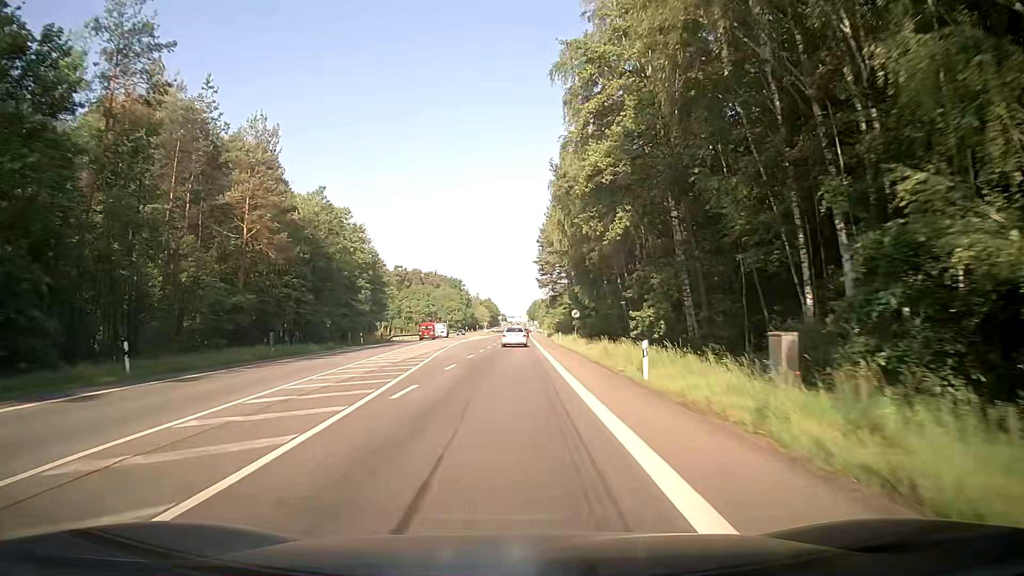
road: secondary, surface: asphalt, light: Day
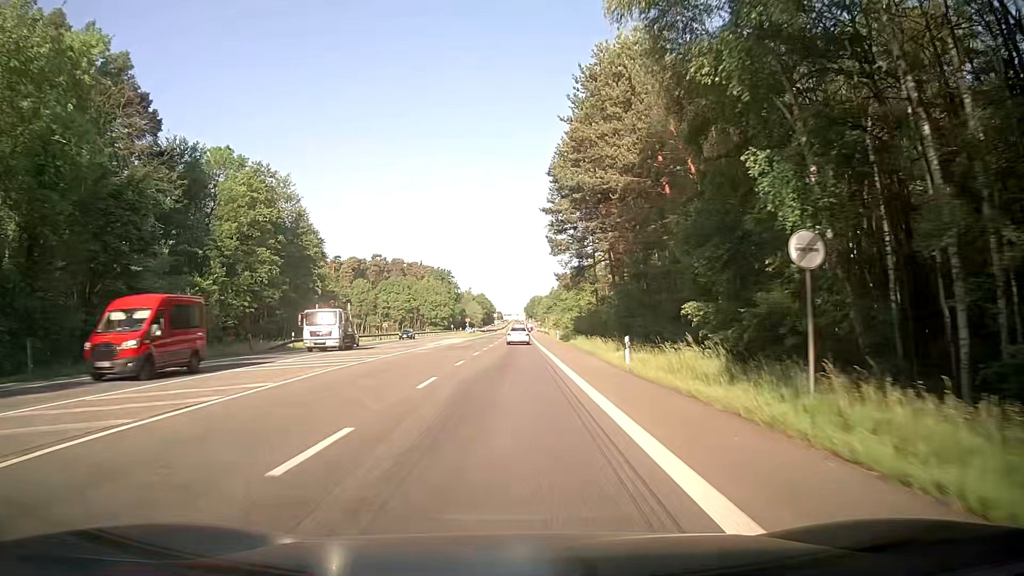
(+0.6, +42.9) m; +1°
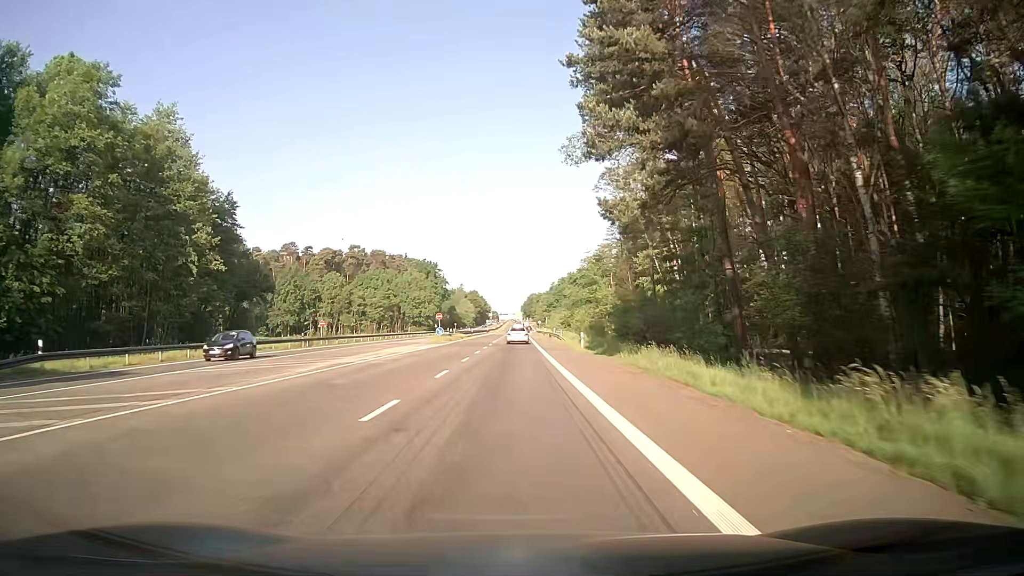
(+0.2, +32.2) m; +1°
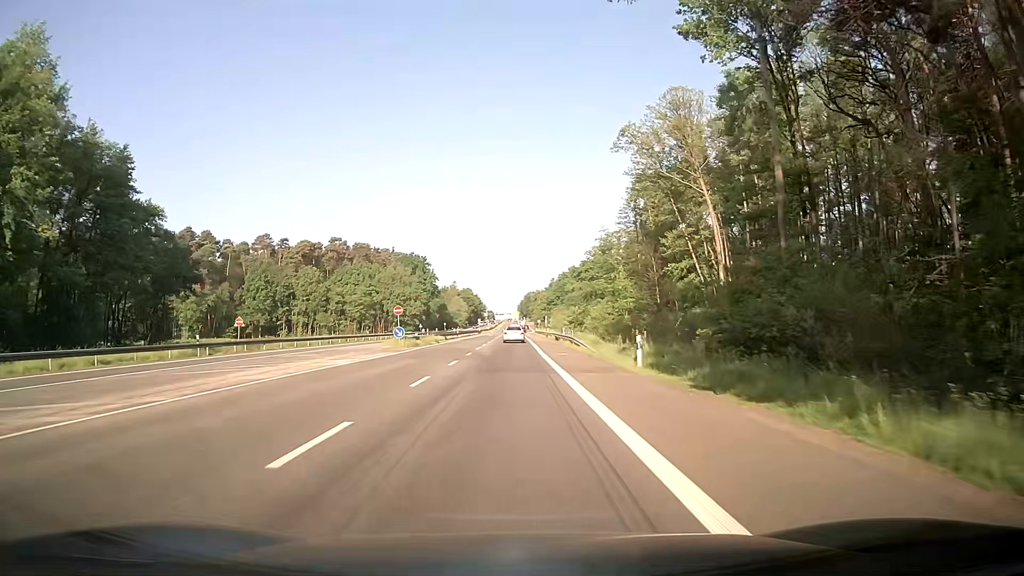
(0.0, +21.5) m; 0°
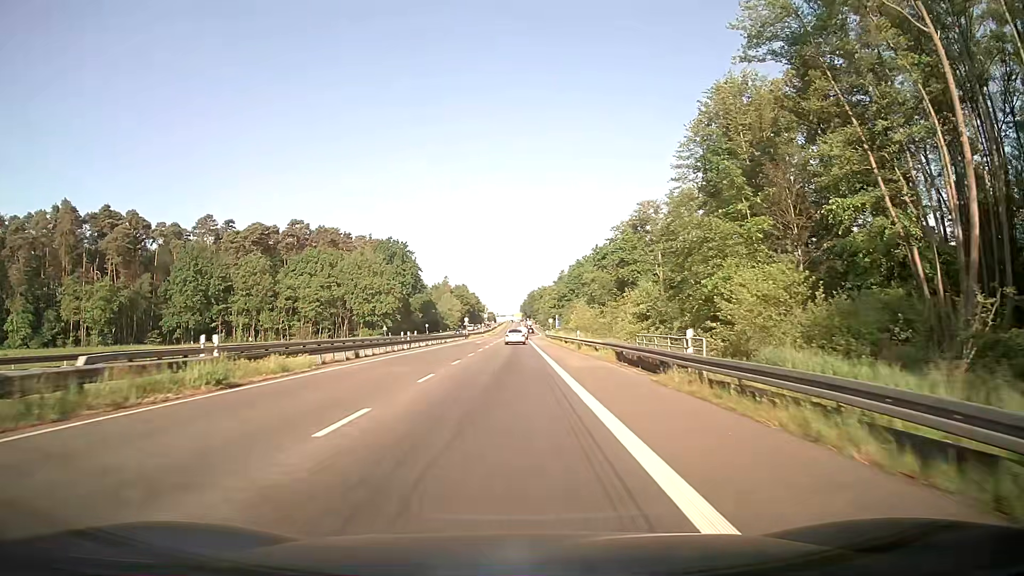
(-0.1, +43.0) m; 0°
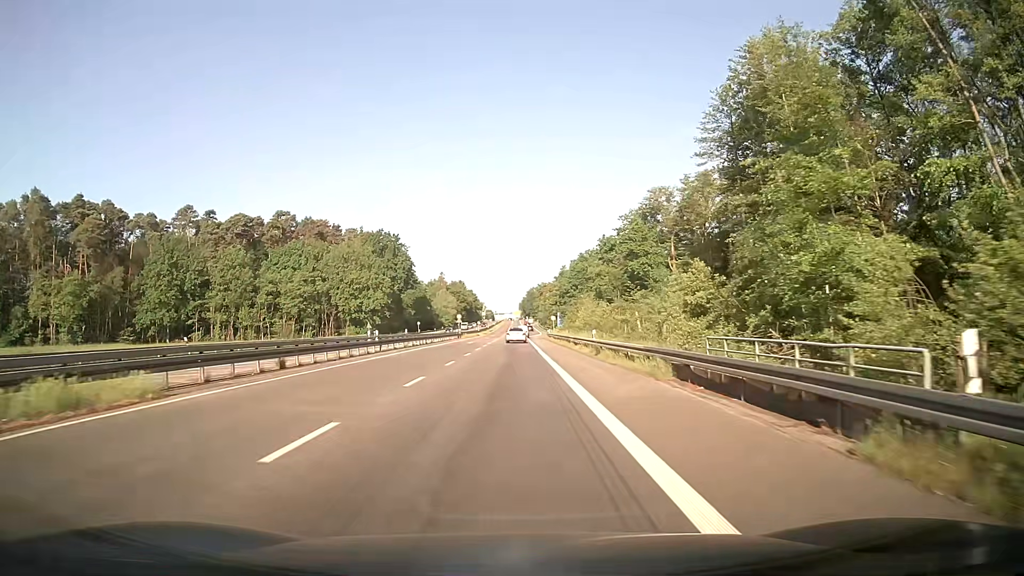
(0.0, +10.7) m; 0°
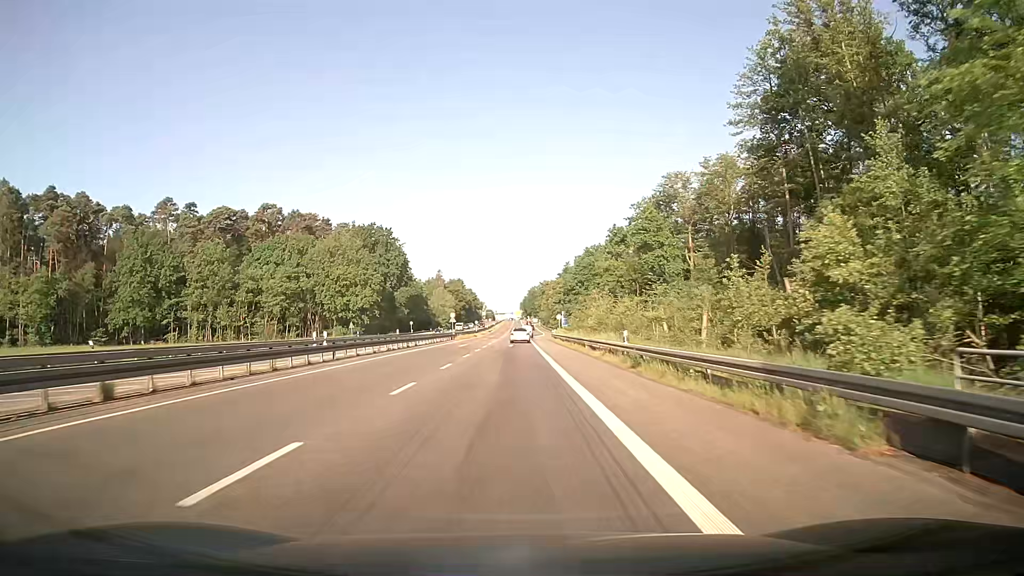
(+0.1, +10.7) m; 0°
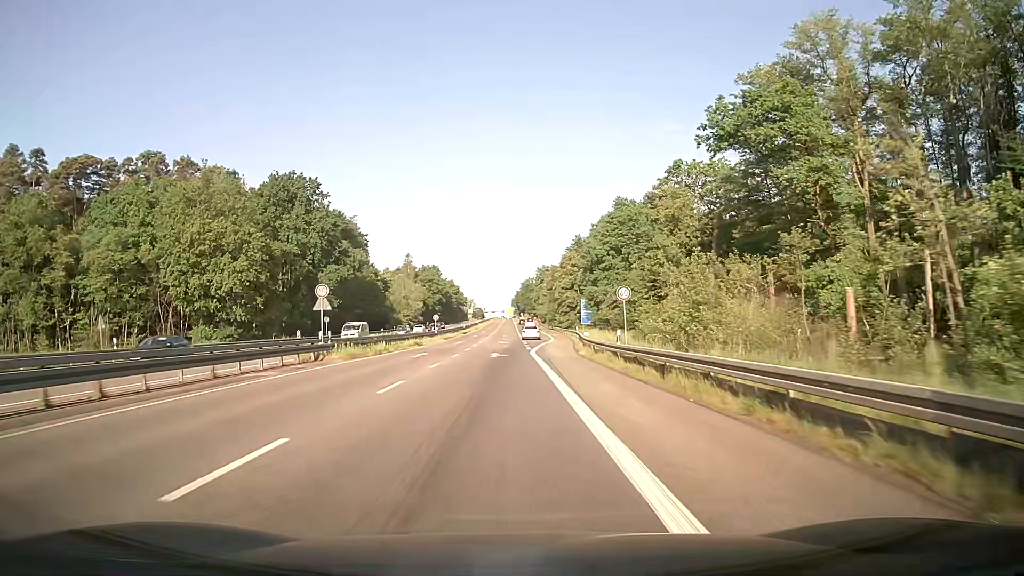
(+0.3, +53.7) m; +1°
(0, +10) (0, +20) (0, +30) (0, +40) (+1, +50) (+1, +60) (+1, +70) (+2, +80) (+2, +90) (+2, +100) m
